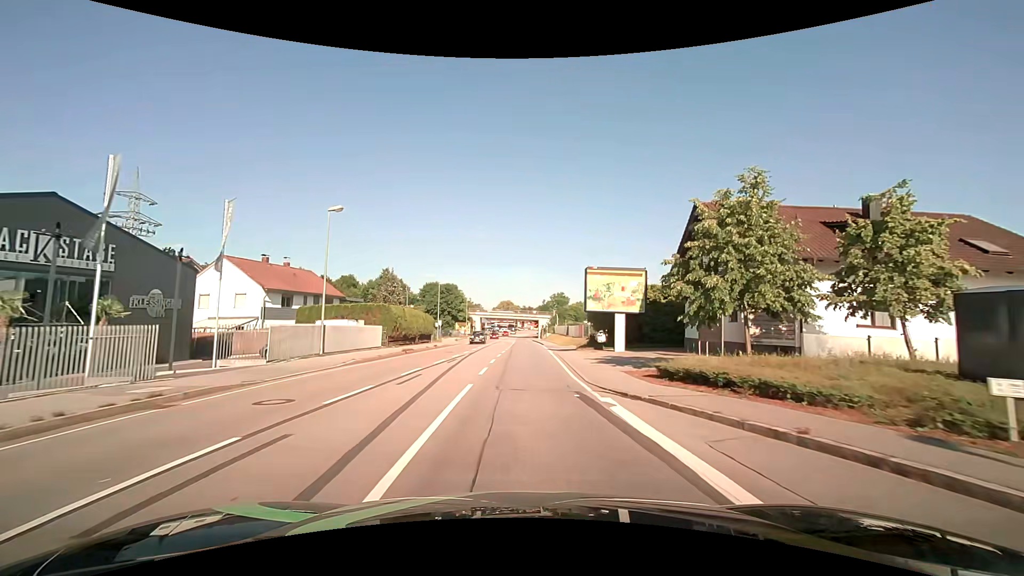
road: primary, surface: asphalt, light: Day
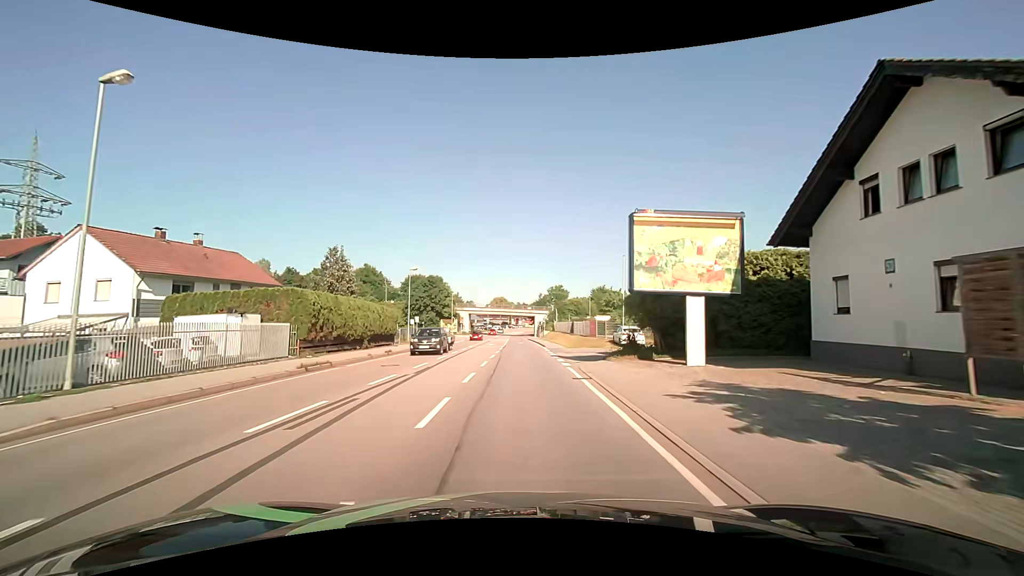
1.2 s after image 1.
(+0.2, +14.5) m; +1°
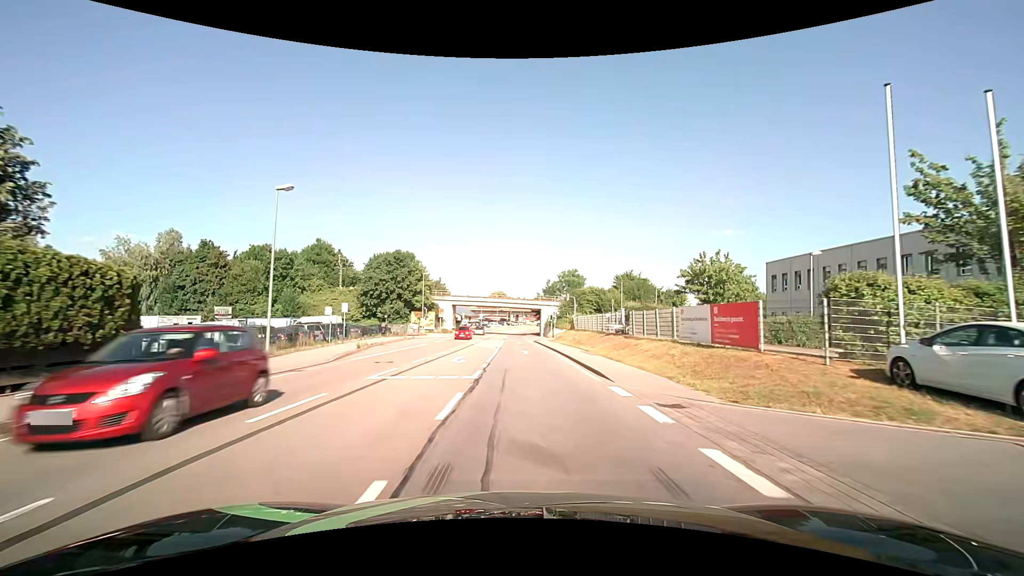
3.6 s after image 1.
(-0.1, +29.6) m; 0°
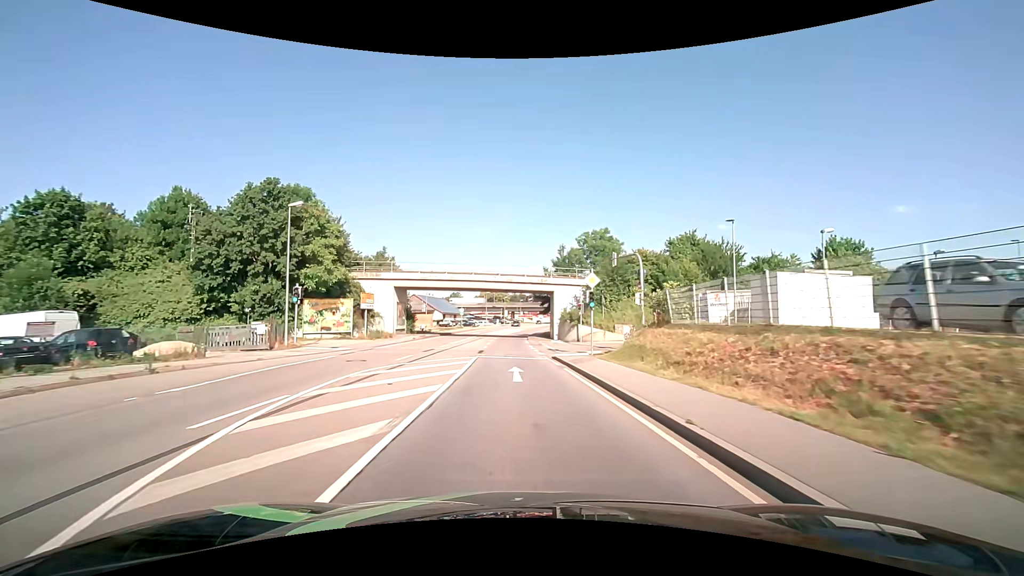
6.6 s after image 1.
(+0.1, +36.9) m; +1°
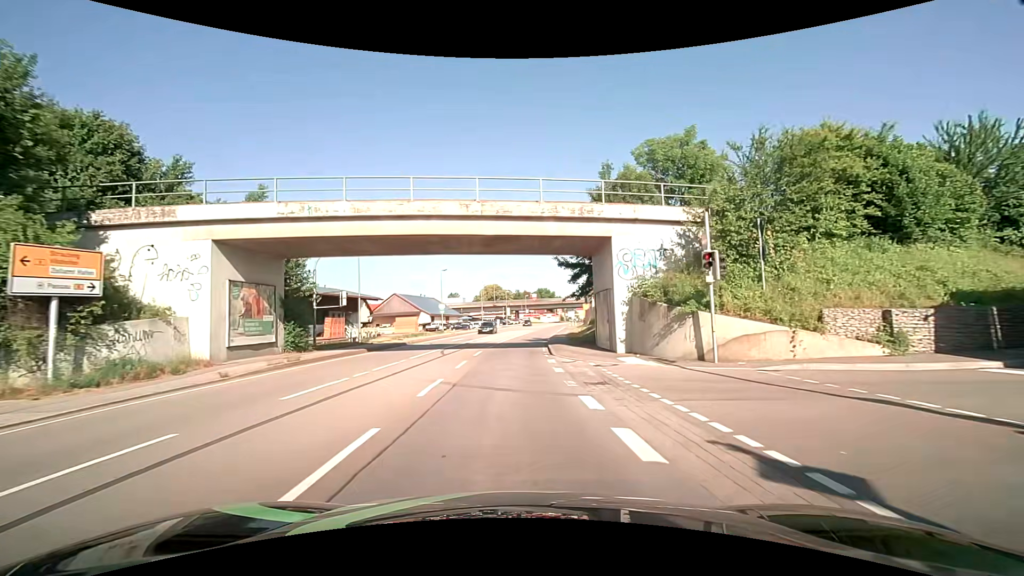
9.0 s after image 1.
(-0.3, +28.3) m; -1°
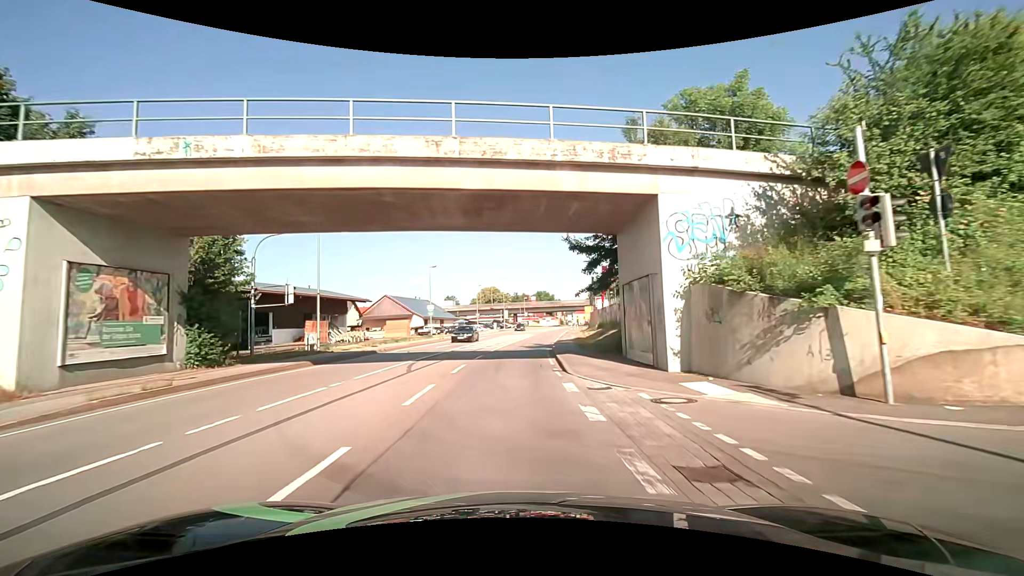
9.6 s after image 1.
(0.0, +6.9) m; 0°
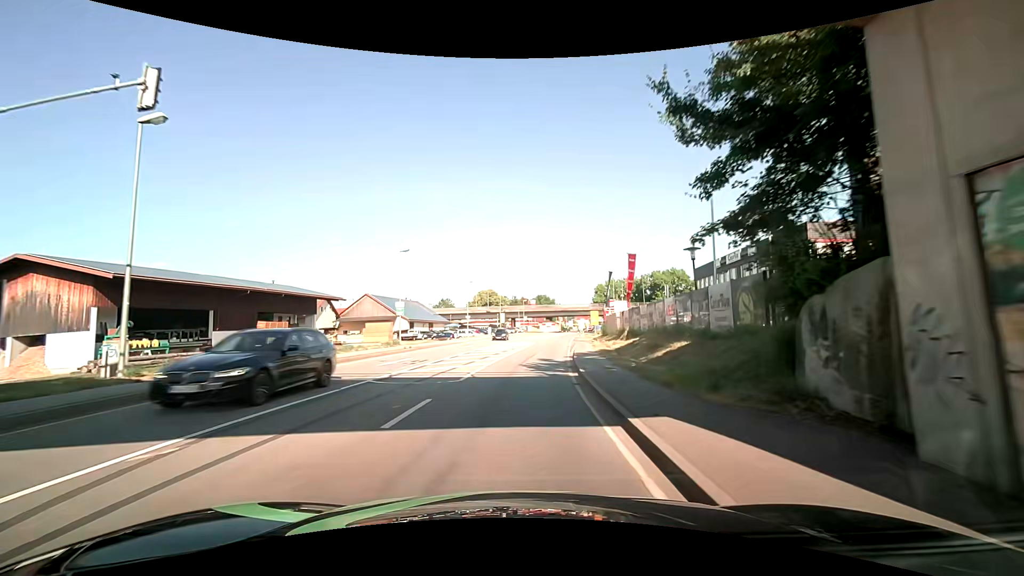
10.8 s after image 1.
(0.0, +13.8) m; +1°
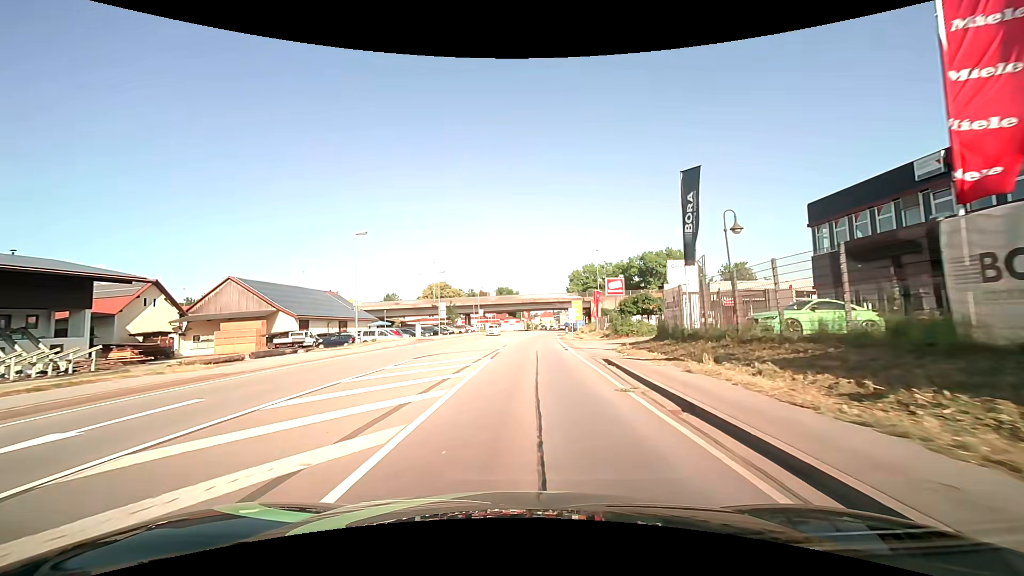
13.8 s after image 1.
(+0.4, +34.8) m; +3°
(0, +10) (0, +20) (+1, +30) (+1, +40) (+2, +50) (+3, +60) (+4, +70) (+5, +80) (+6, +90) (+7, +100) m
